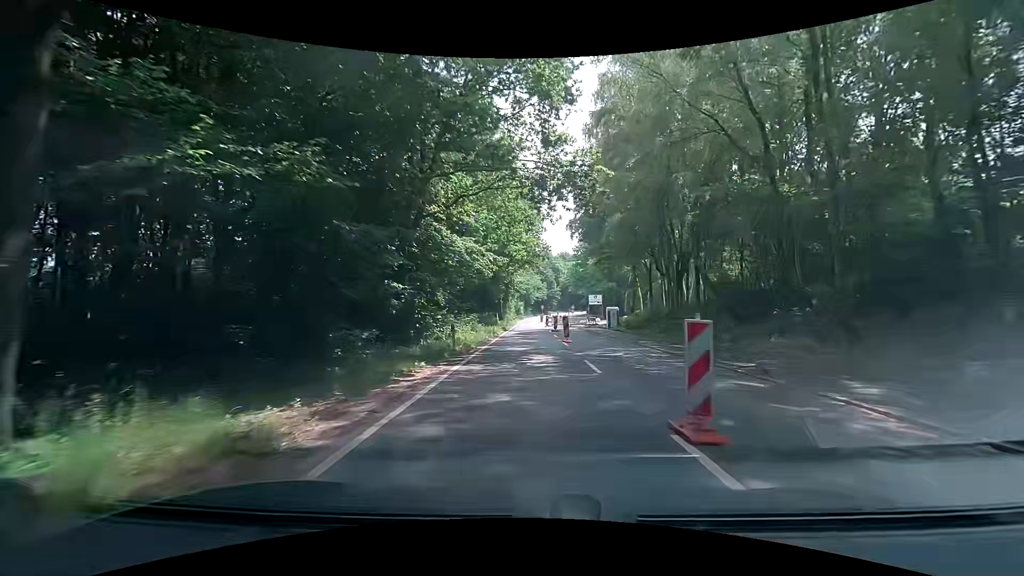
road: secondary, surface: asphalt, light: Day
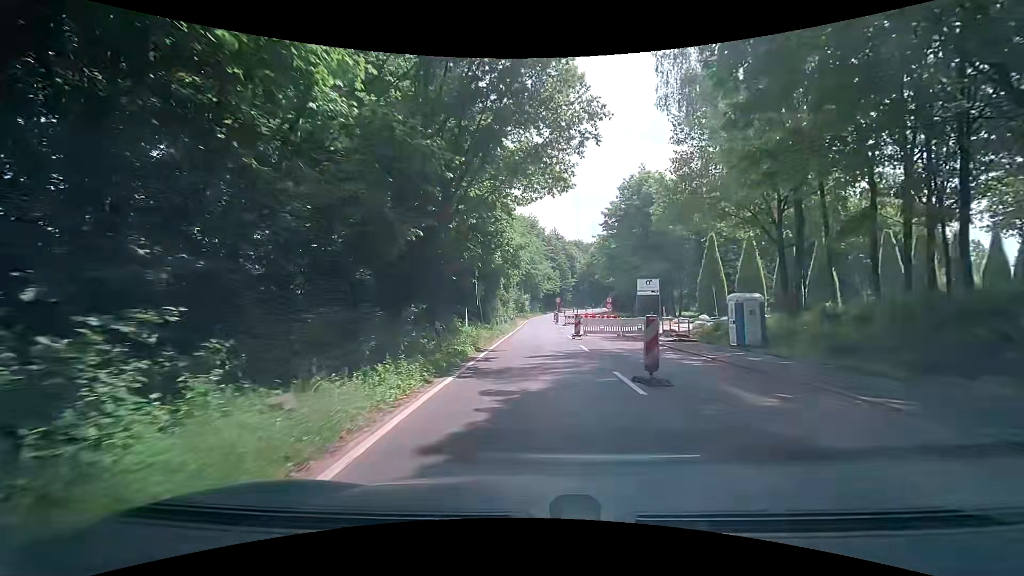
(-0.9, +31.1) m; -3°
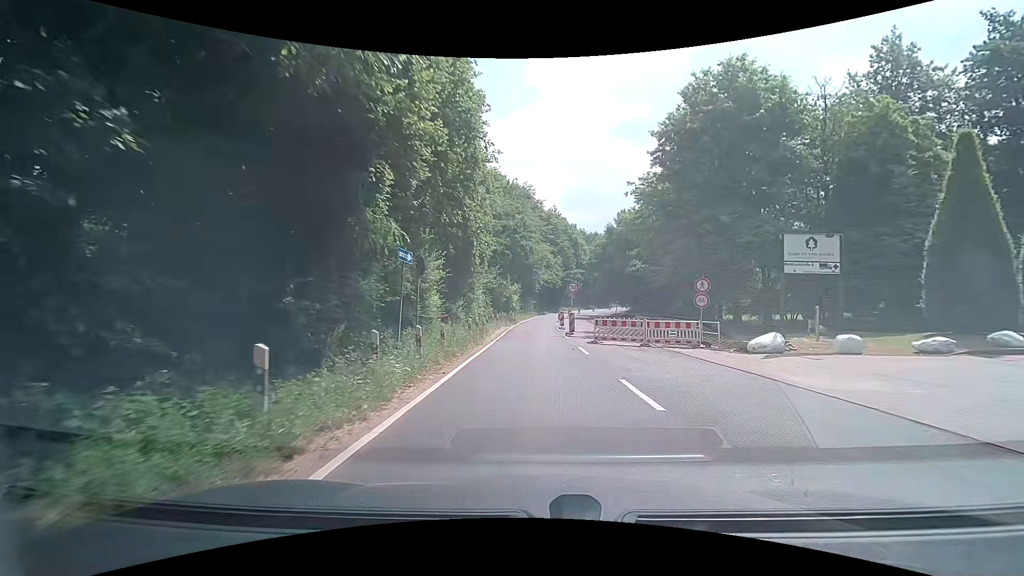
(+0.9, +28.2) m; +1°
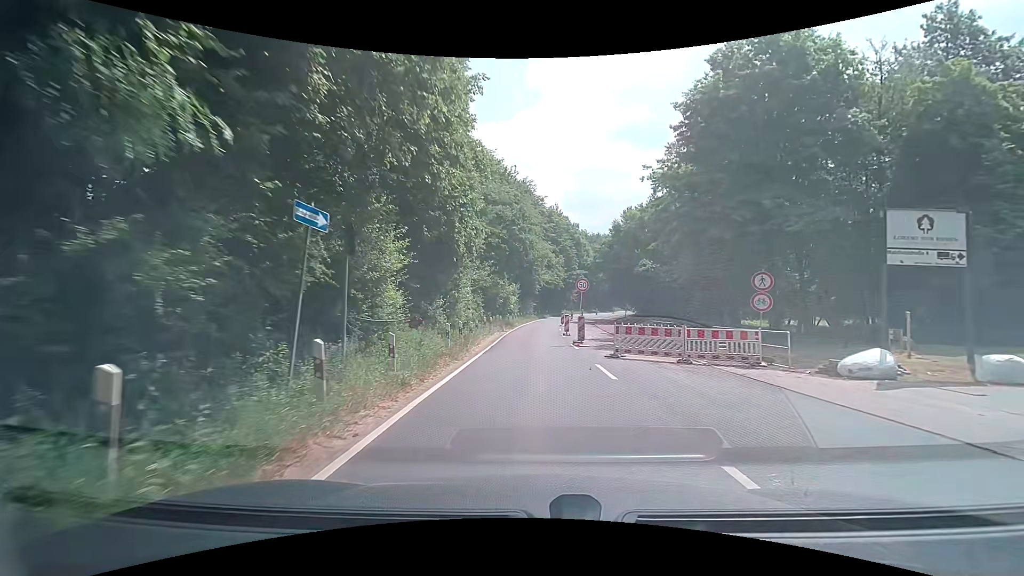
(0.0, +5.4) m; 0°
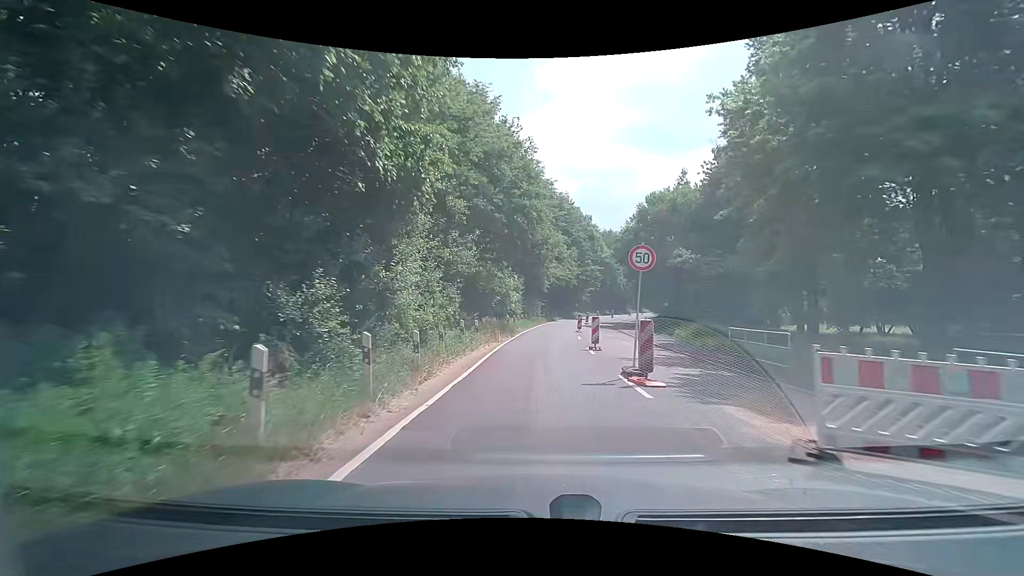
(+0.1, +11.2) m; -1°
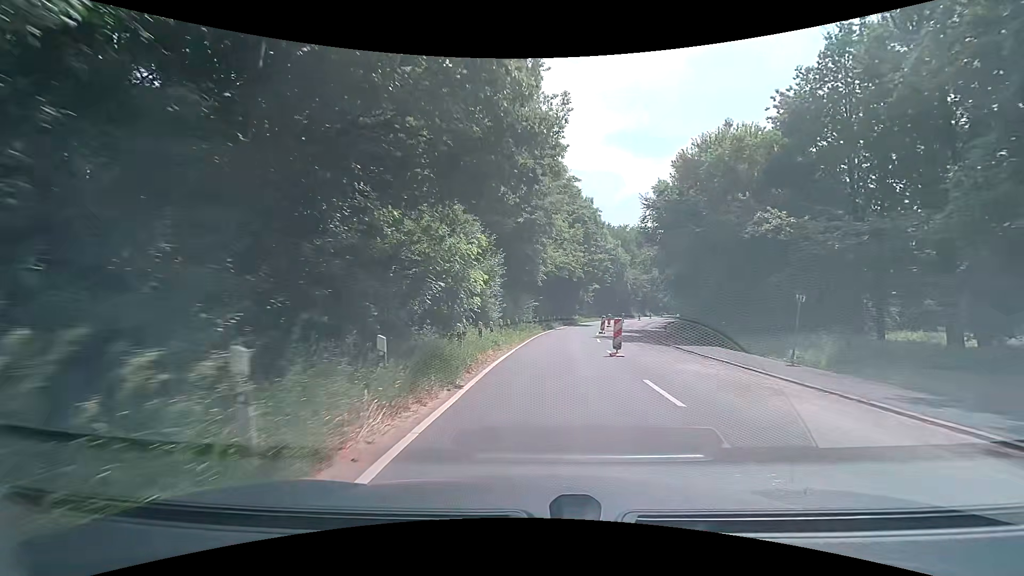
(+0.1, +18.9) m; +2°
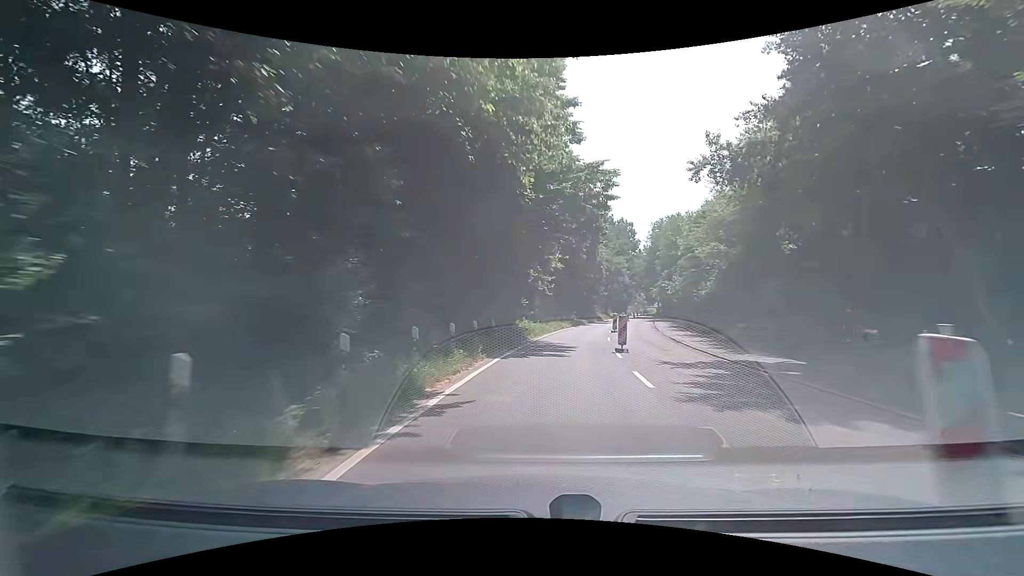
(+2.2, +34.5) m; +5°
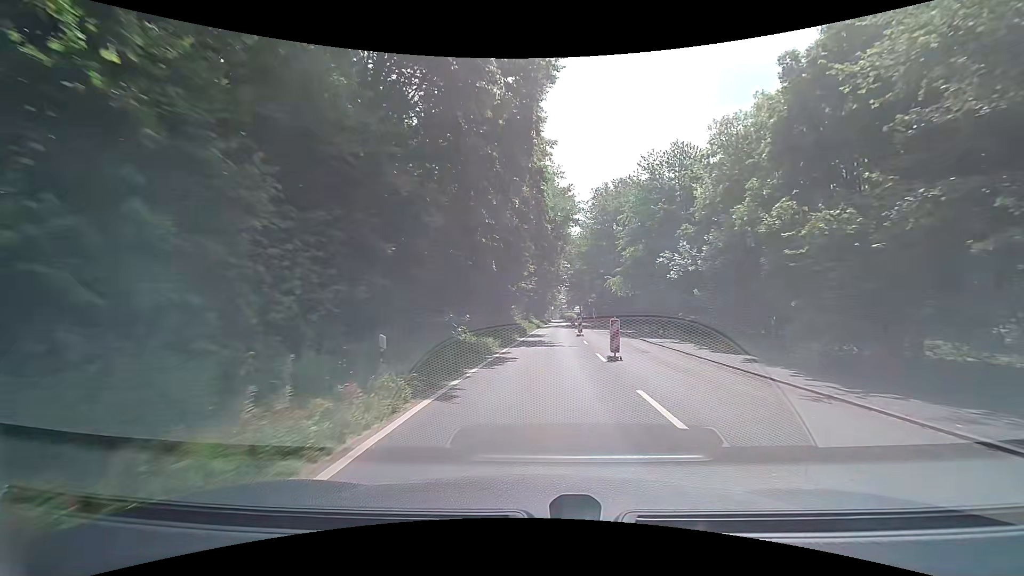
(+4.4, +36.2) m; +12°
(0, +10) (0, +20) (0, +30) (+1, +40) (+1, +50) (+2, +60) (+2, +70) (+3, +80) (+3, +90) (+4, +100) m
